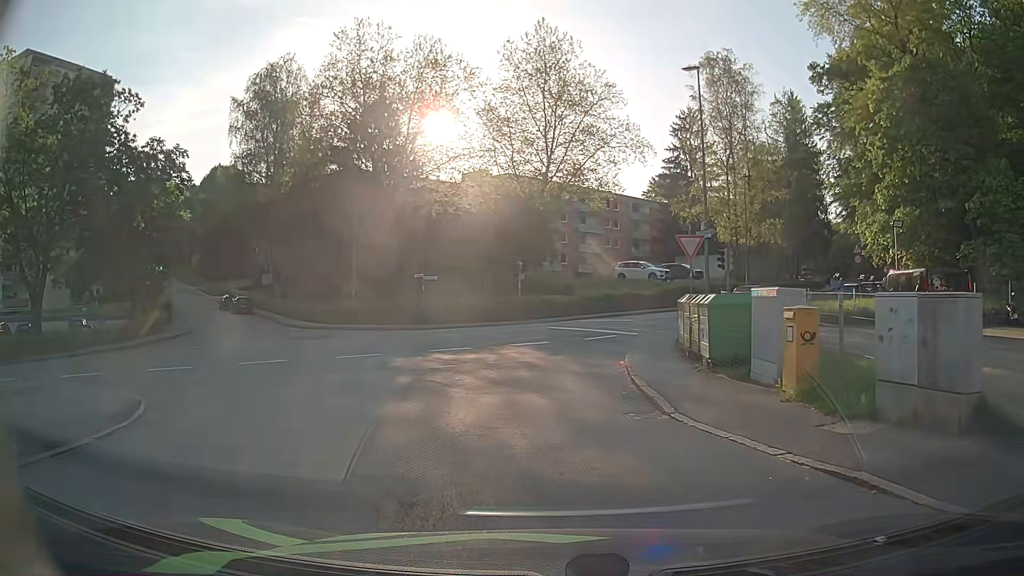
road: residential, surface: asphalt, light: Day
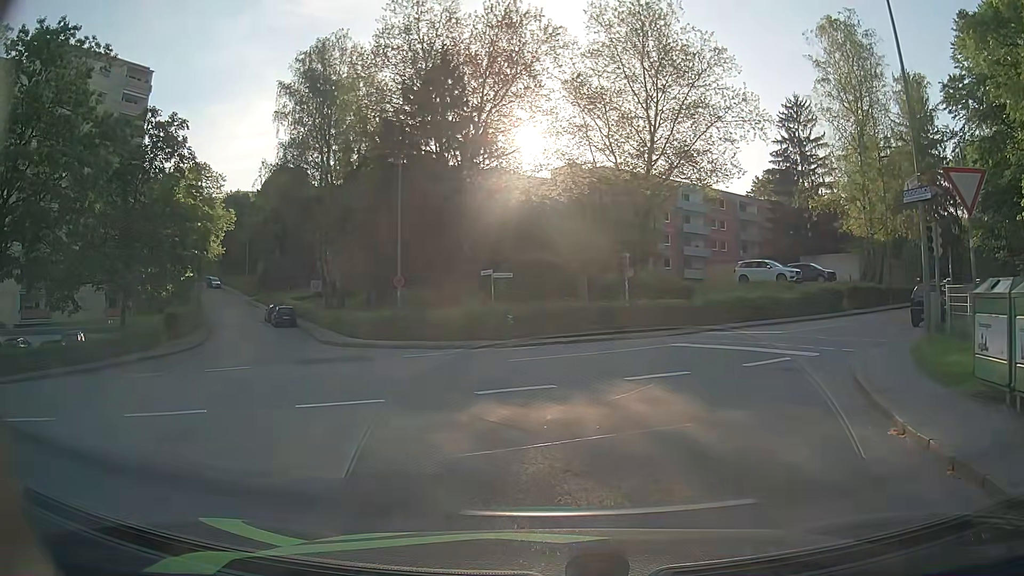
(-0.8, +9.7) m; -10°
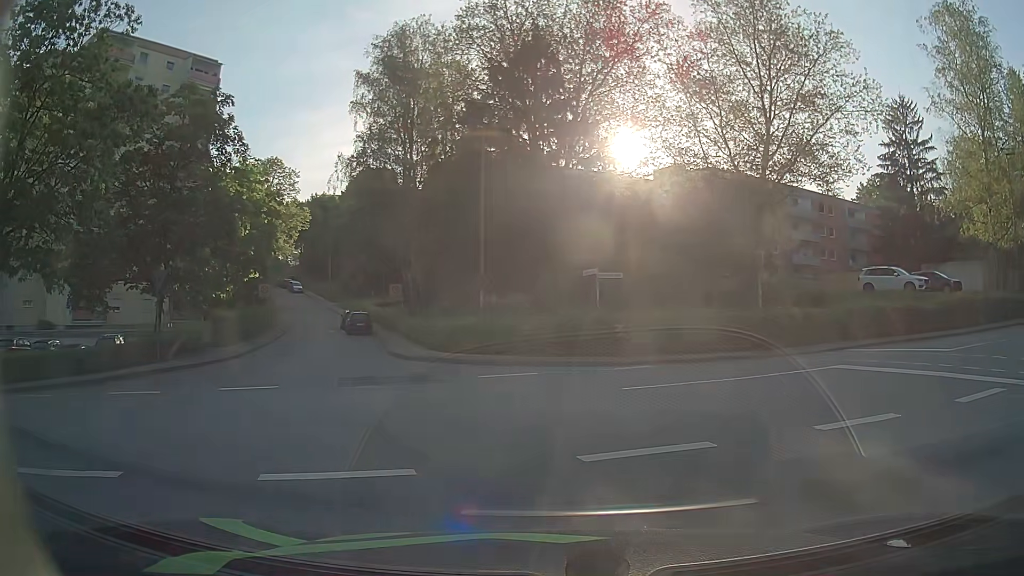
(-0.3, +4.8) m; -8°
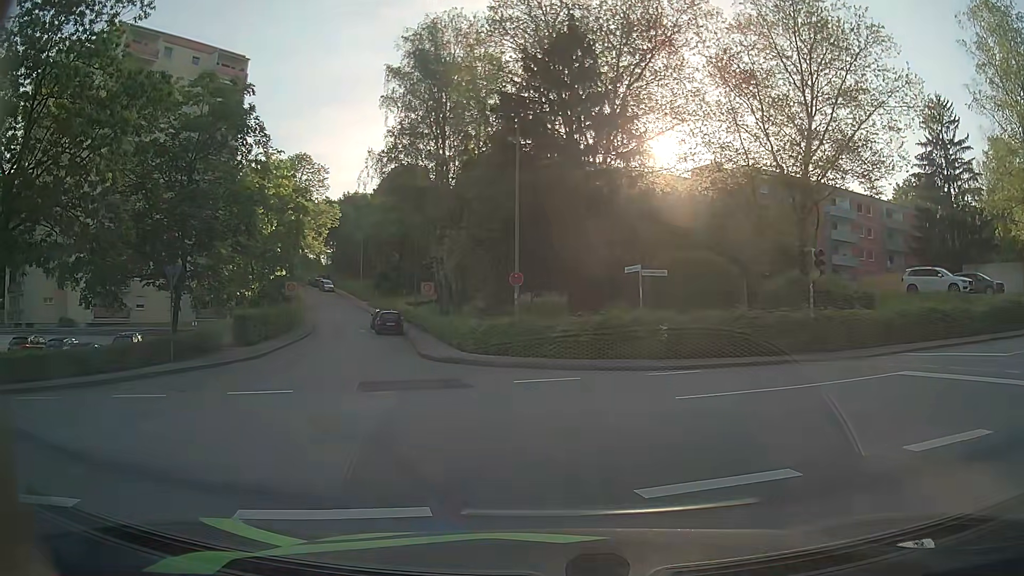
(0.0, +1.4) m; -4°
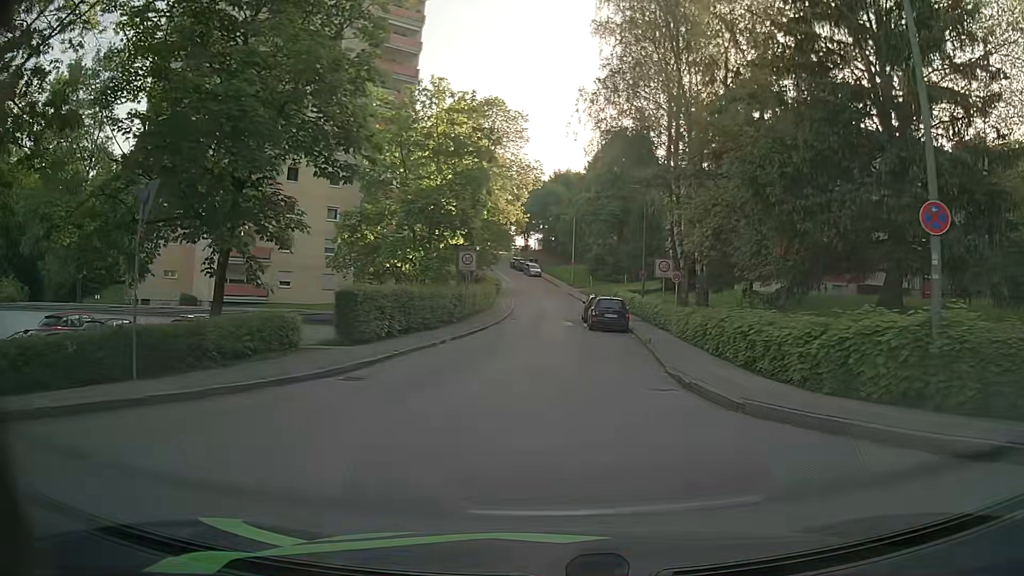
(-2.6, +13.1) m; -18°
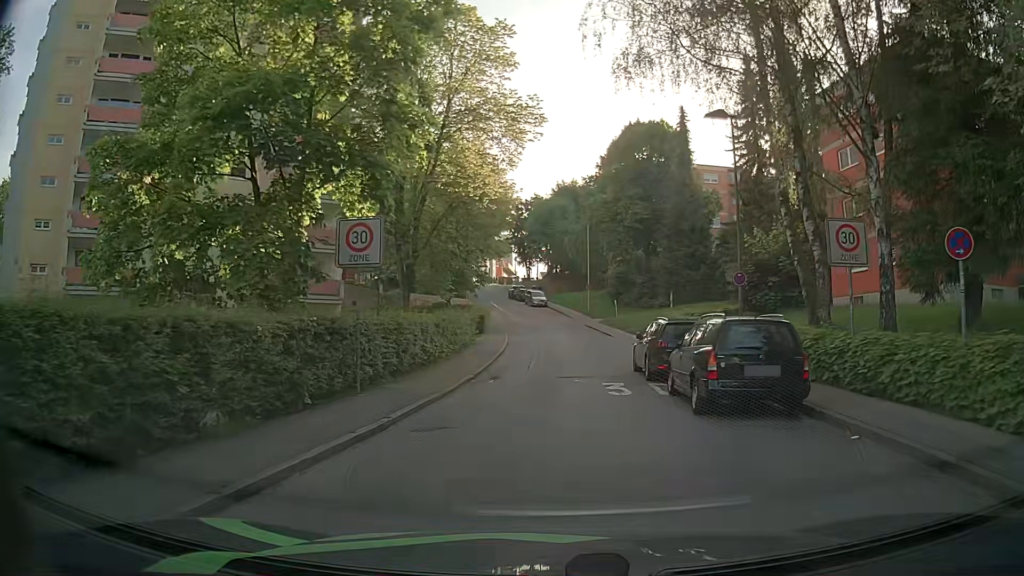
(-0.2, +19.0) m; -1°
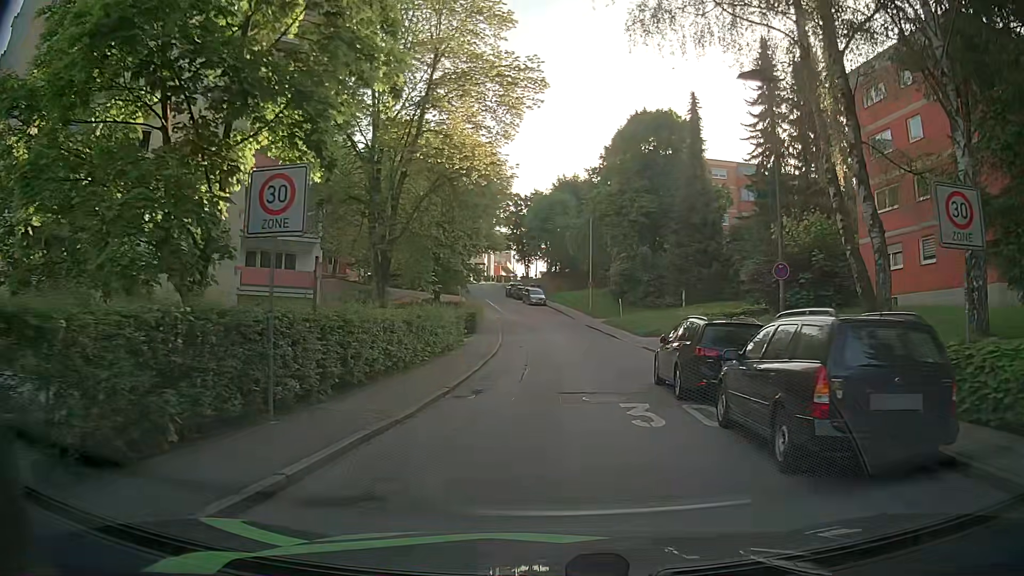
(0.0, +3.9) m; +1°
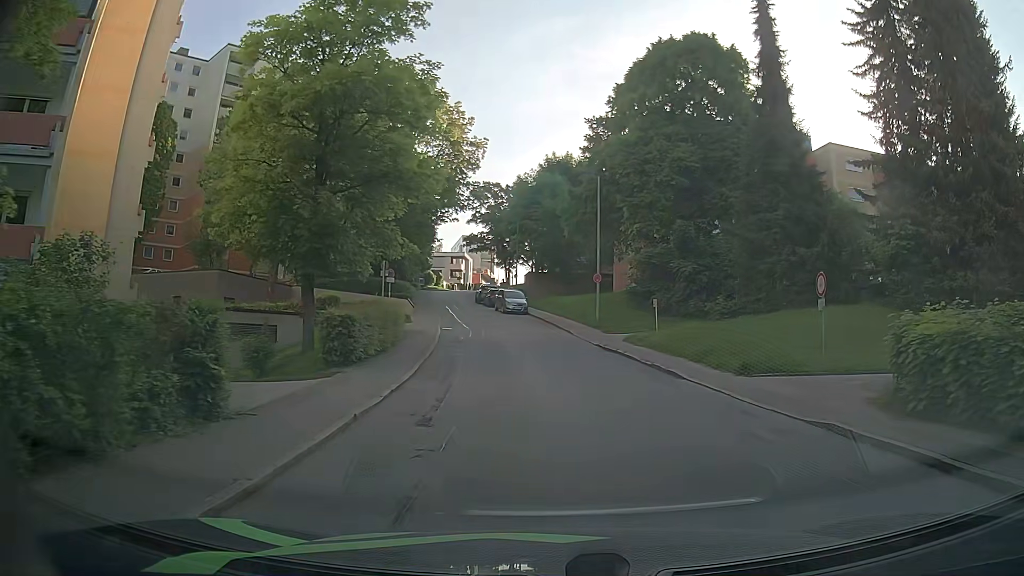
(+0.3, +20.1) m; +2°
